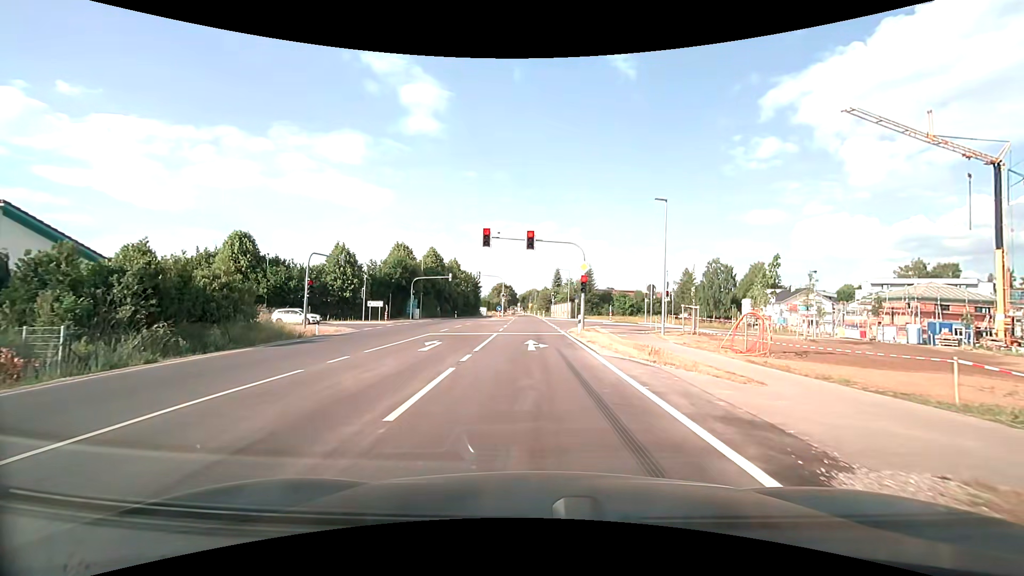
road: secondary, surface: asphalt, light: Day
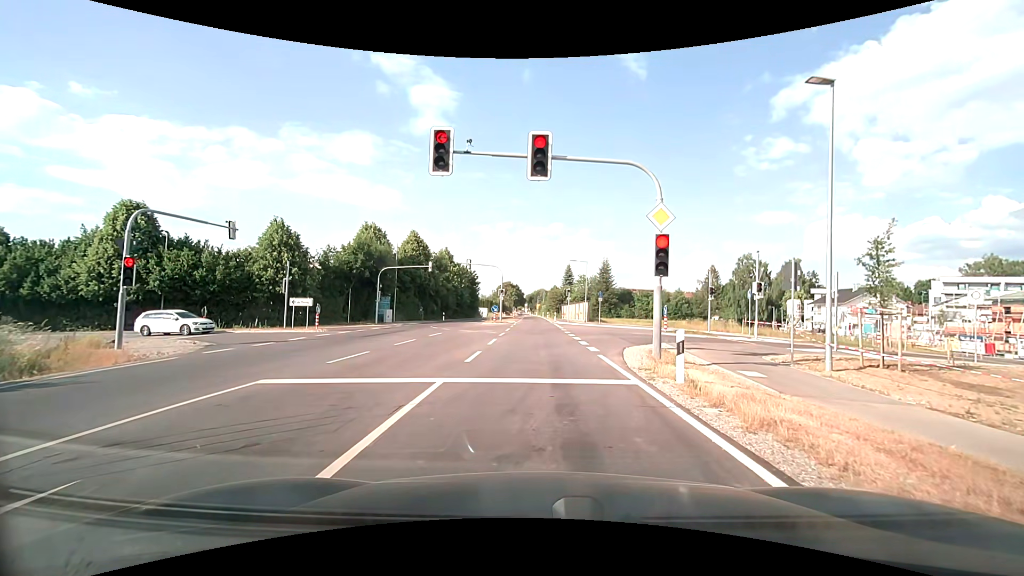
(-0.2, +16.7) m; -1°
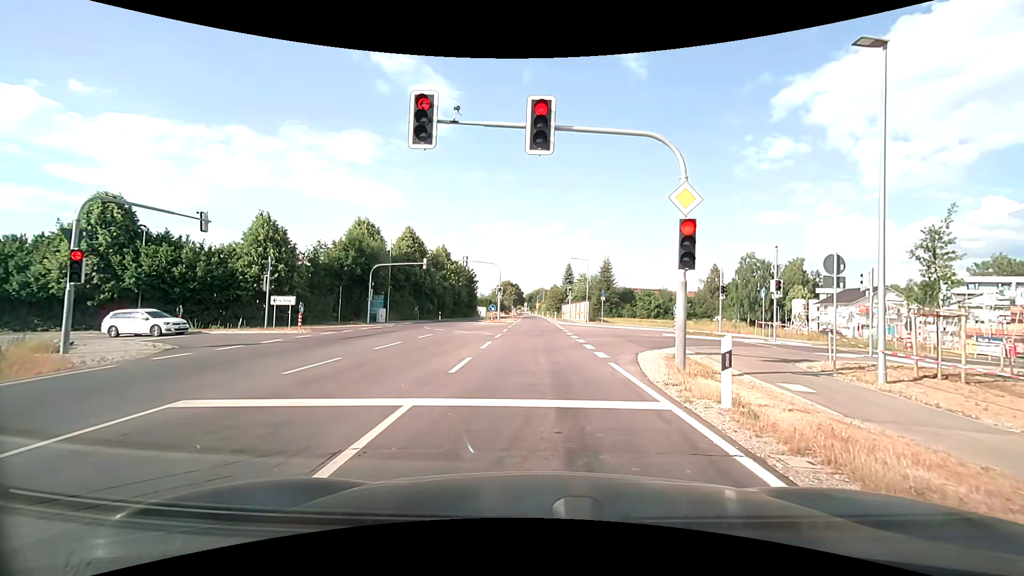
(0.0, +2.2) m; 0°
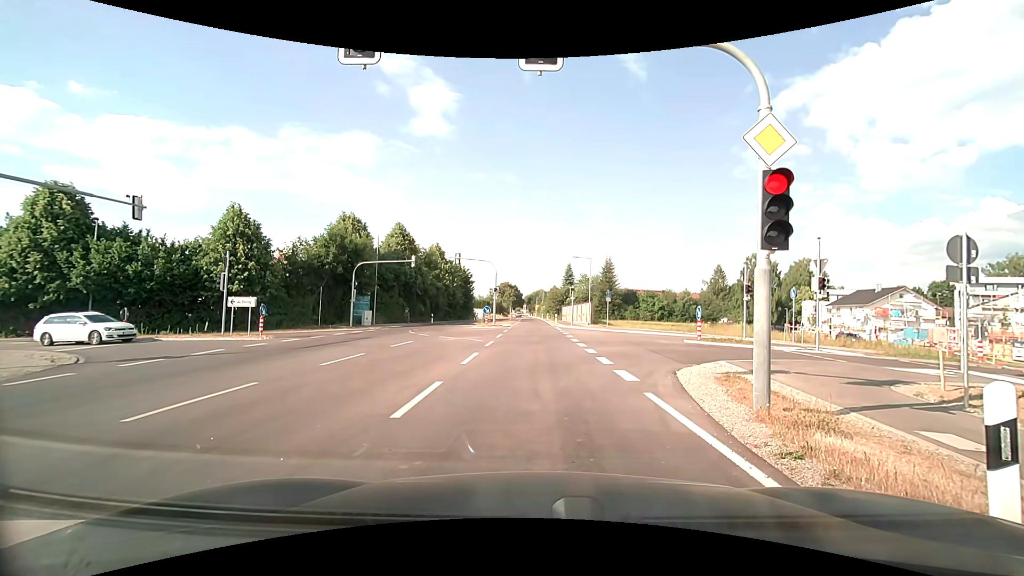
(0.0, +3.8) m; +1°
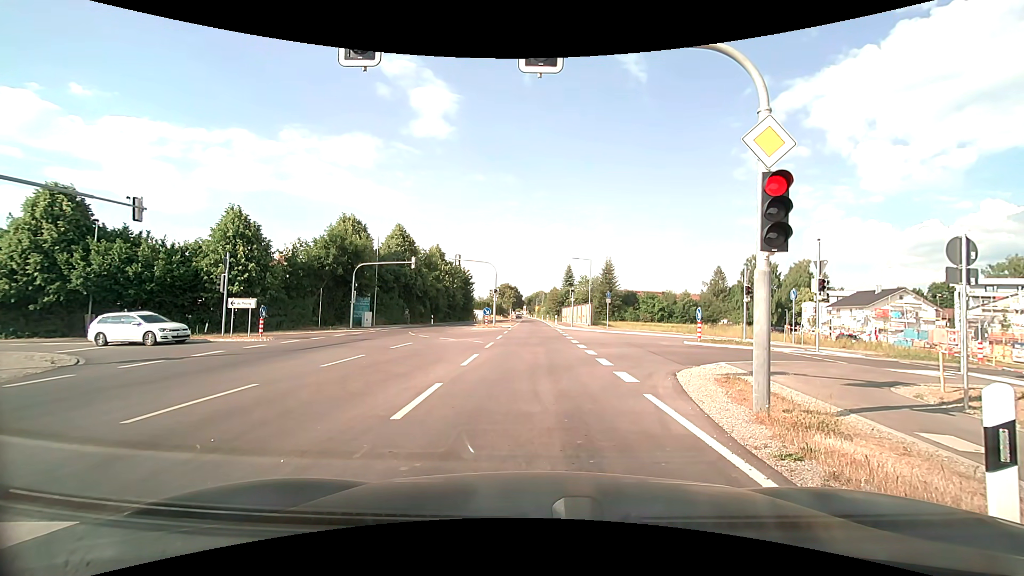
(0.0, +0.1) m; 0°
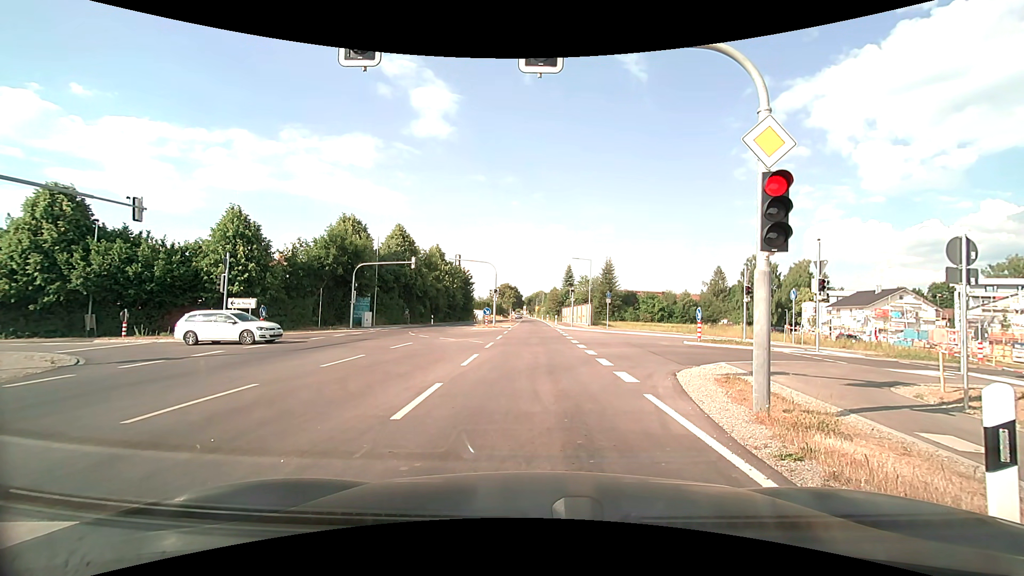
(0.0, 0.0) m; 0°
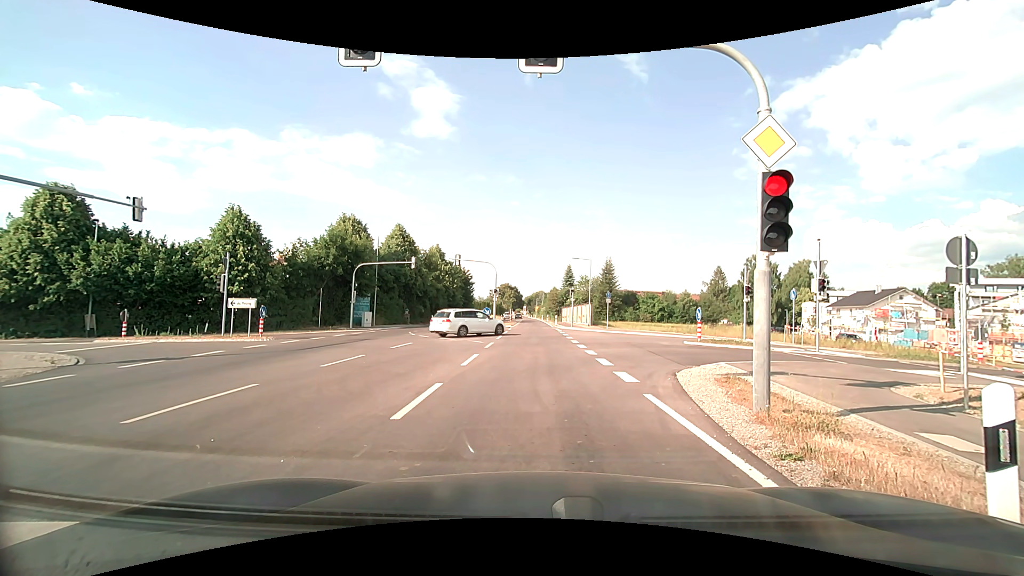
(0.0, 0.0) m; 0°
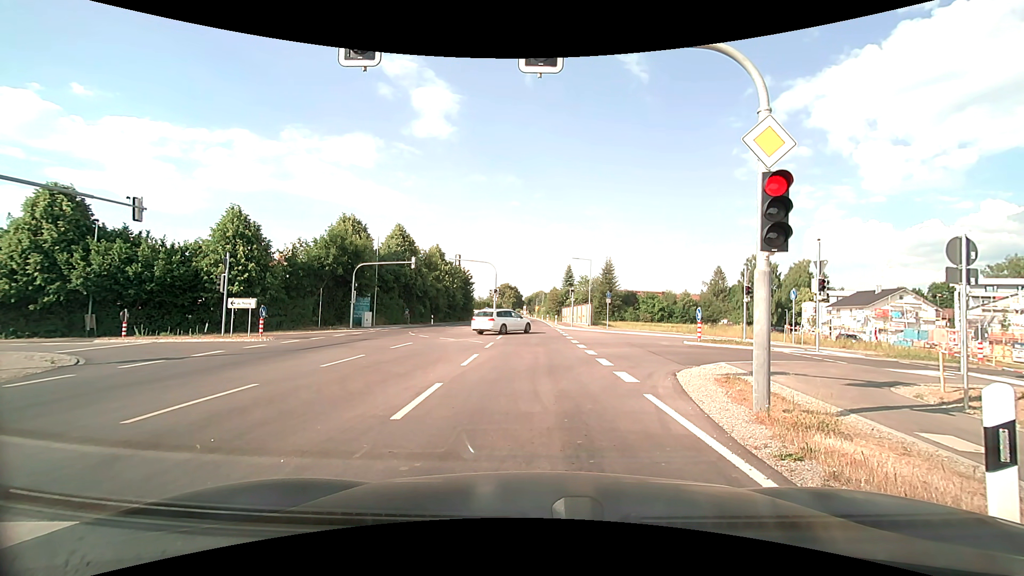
(0.0, 0.0) m; 0°
